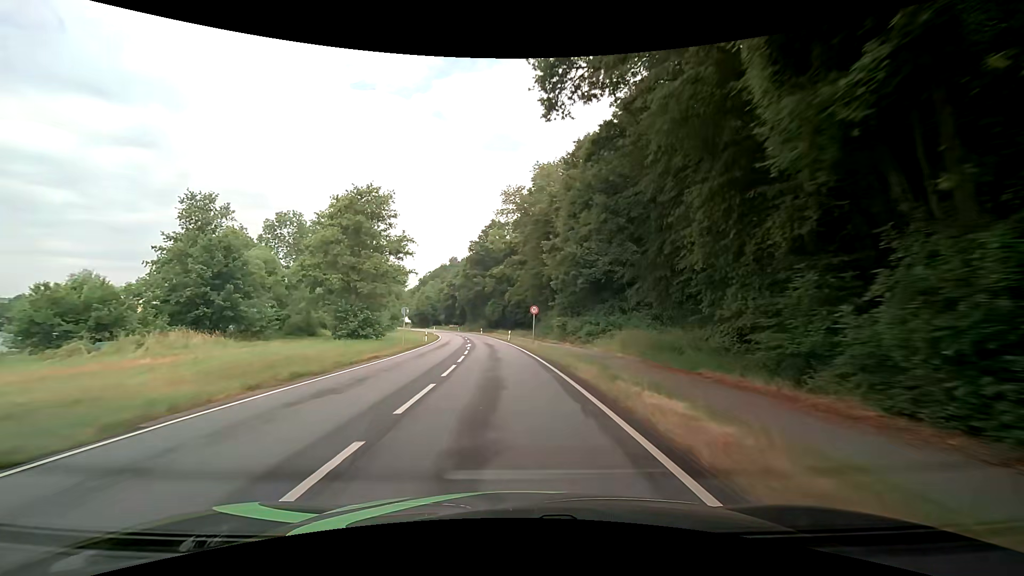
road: primary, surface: asphalt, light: Day
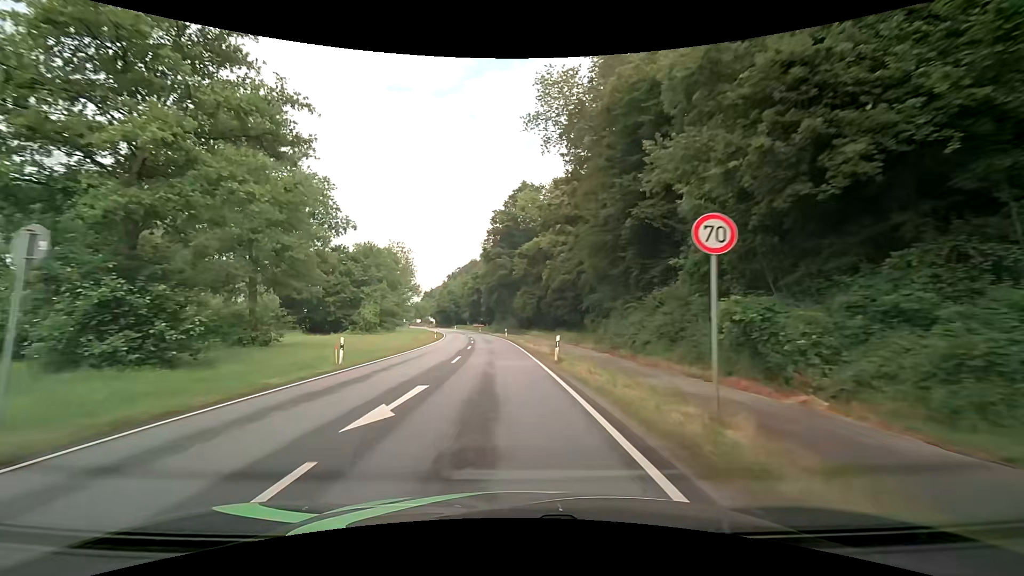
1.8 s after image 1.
(-0.9, +30.7) m; -3°
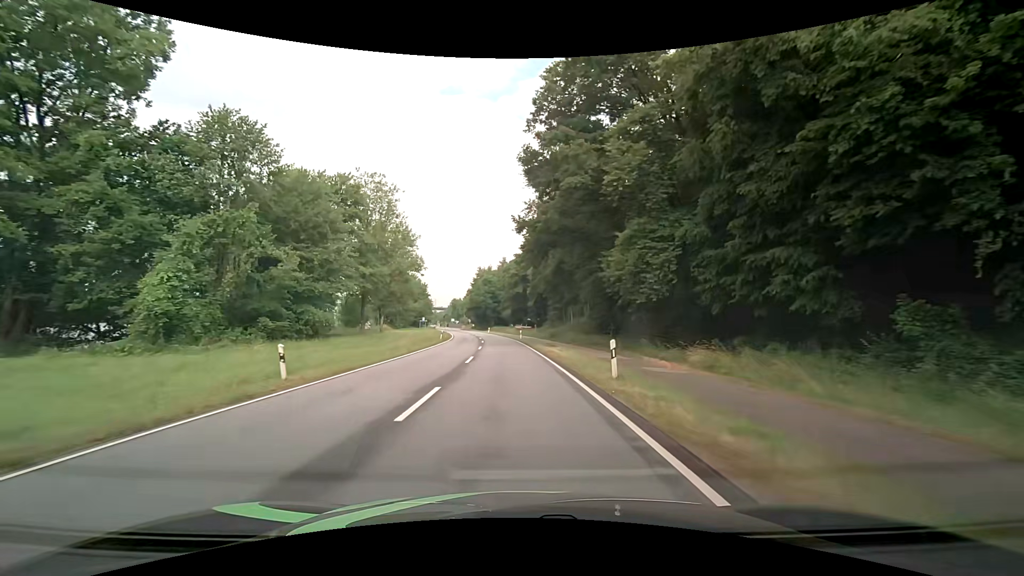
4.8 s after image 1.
(-2.7, +48.3) m; -6°
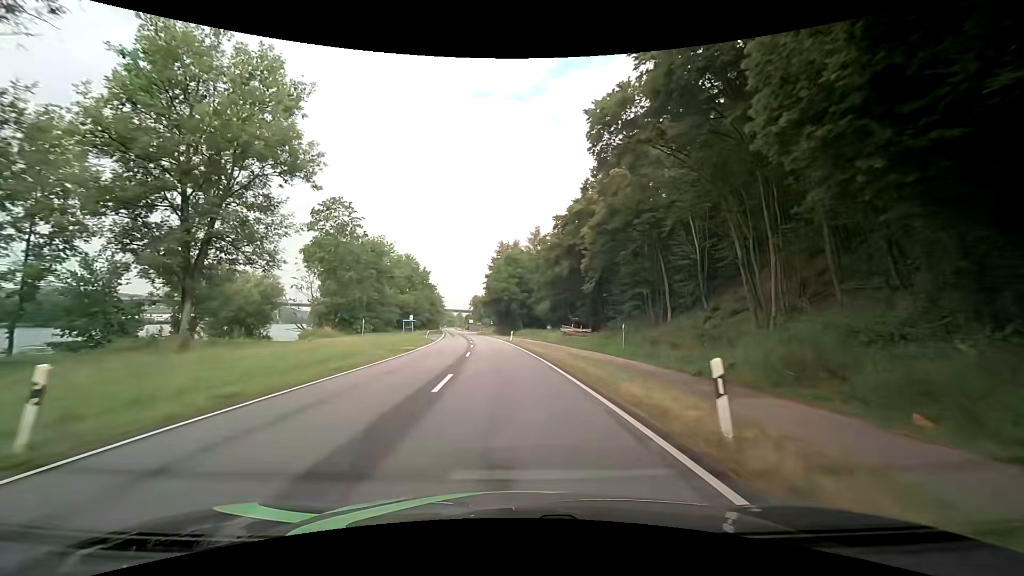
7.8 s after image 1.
(-1.6, +47.1) m; -3°
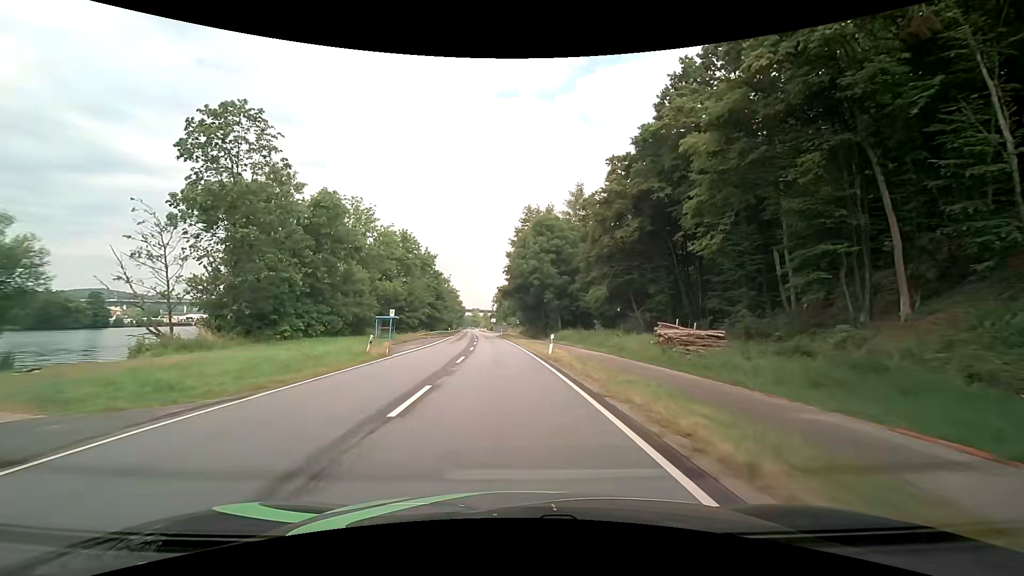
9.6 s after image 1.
(-0.9, +28.3) m; -4°
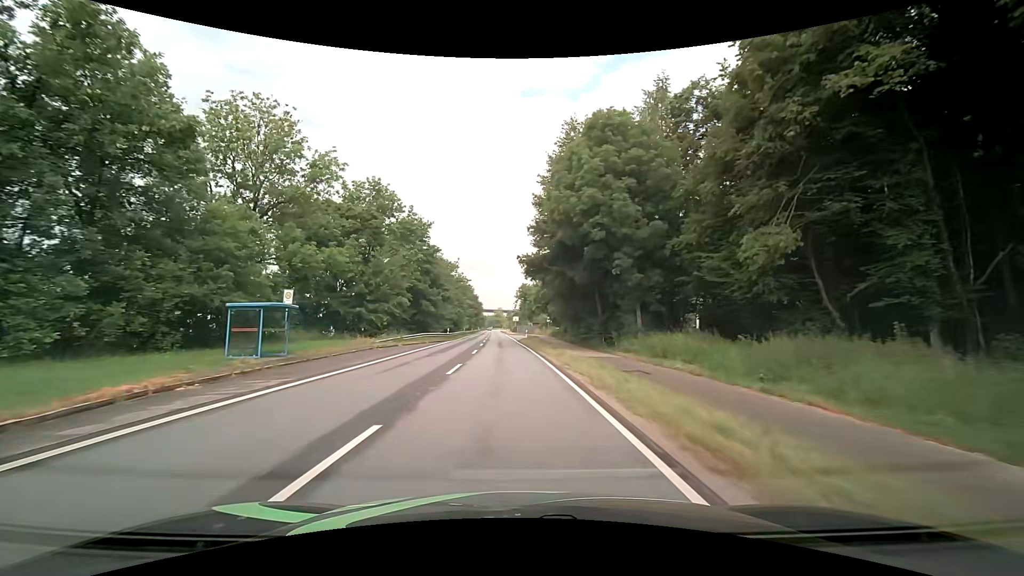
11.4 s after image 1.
(-0.7, +28.8) m; -3°
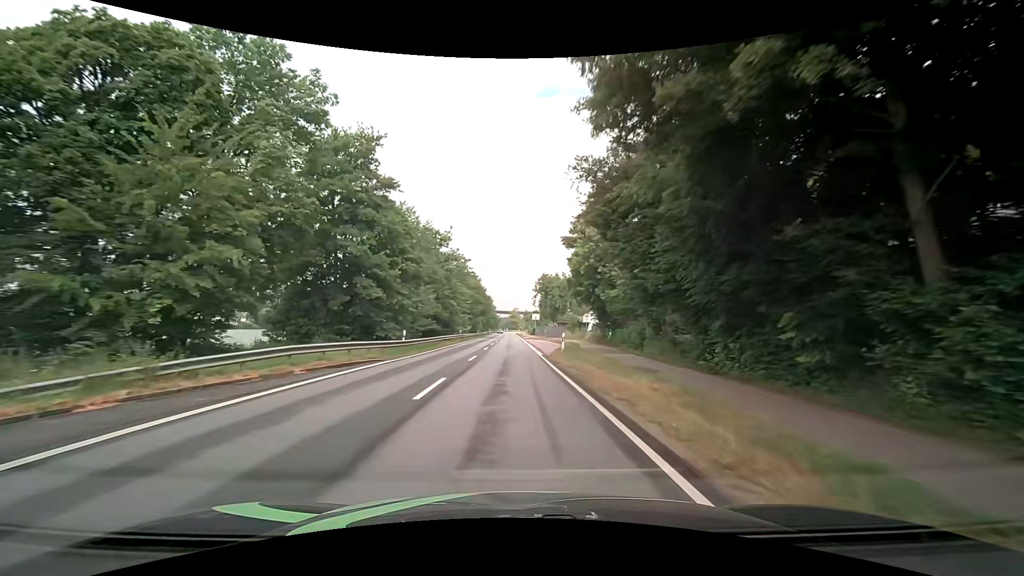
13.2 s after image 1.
(-0.5, +29.4) m; -2°
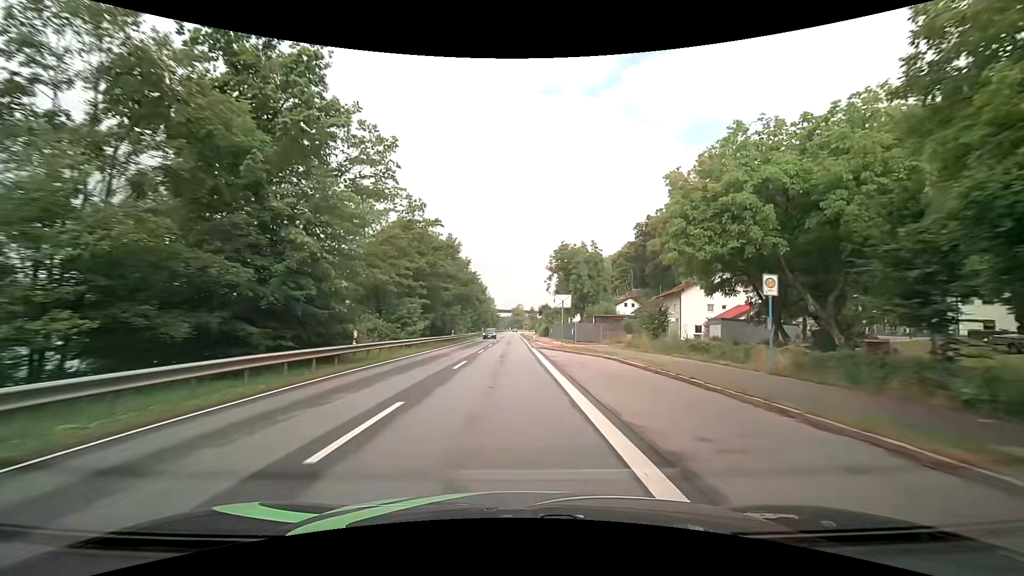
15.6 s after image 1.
(-0.1, +40.5) m; -1°
(0, +10) (0, +20) (0, +30) (0, +40) (0, +50) (0, +60) (0, +70) (0, +80) (0, +90) (0, +100) m
